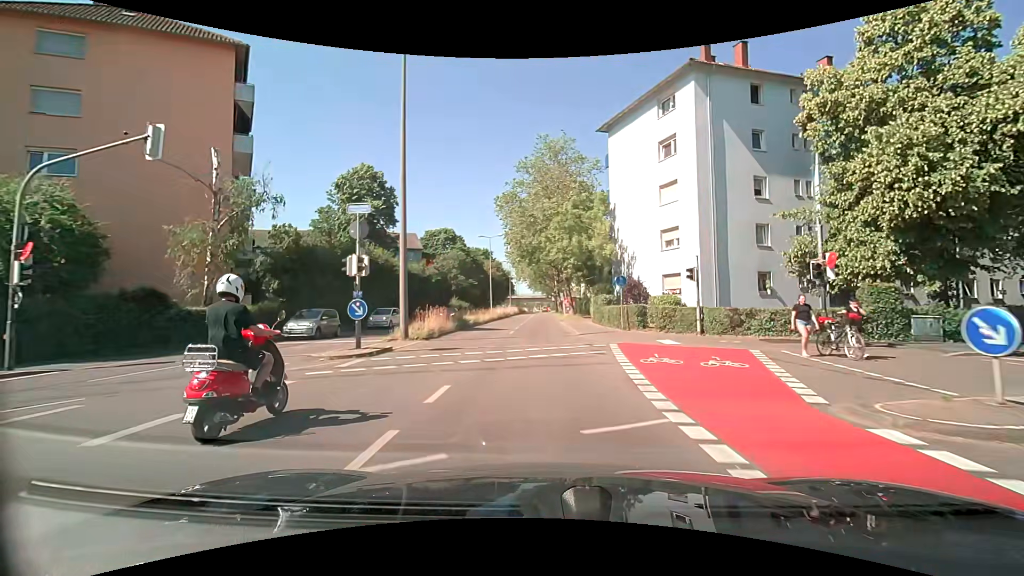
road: secondary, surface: asphalt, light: Day
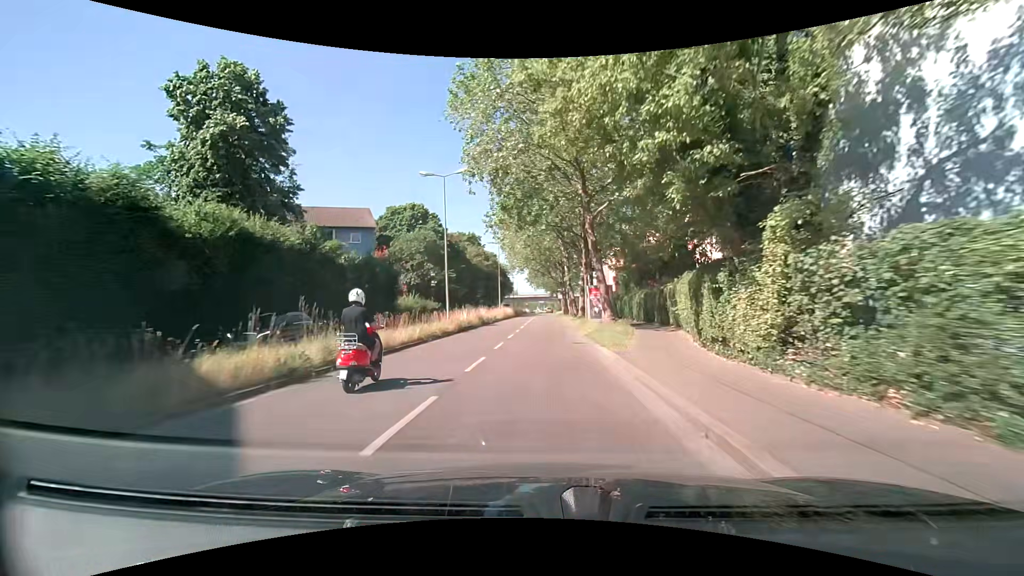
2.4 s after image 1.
(+0.1, +27.3) m; 0°
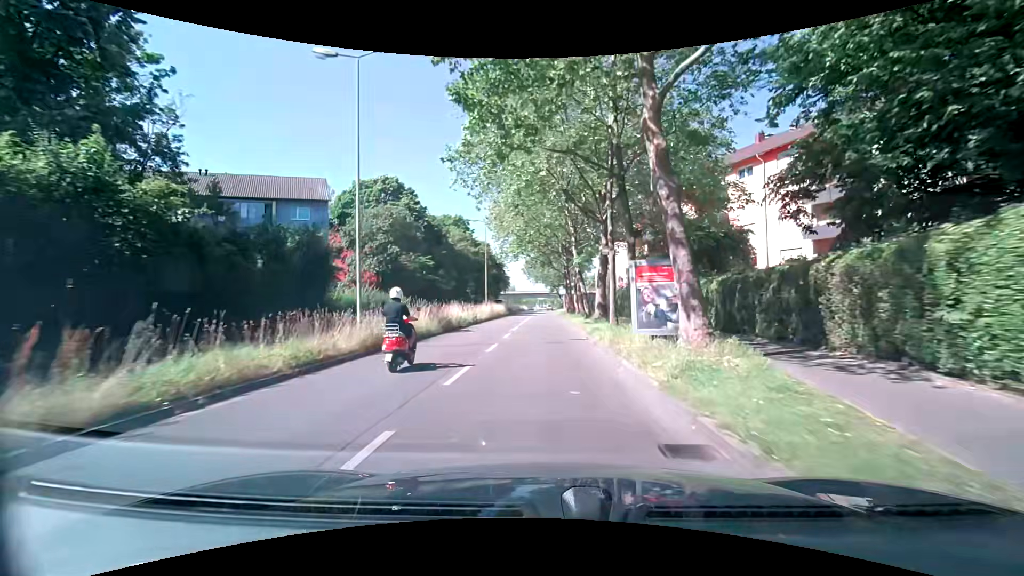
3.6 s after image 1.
(+0.1, +14.3) m; +1°
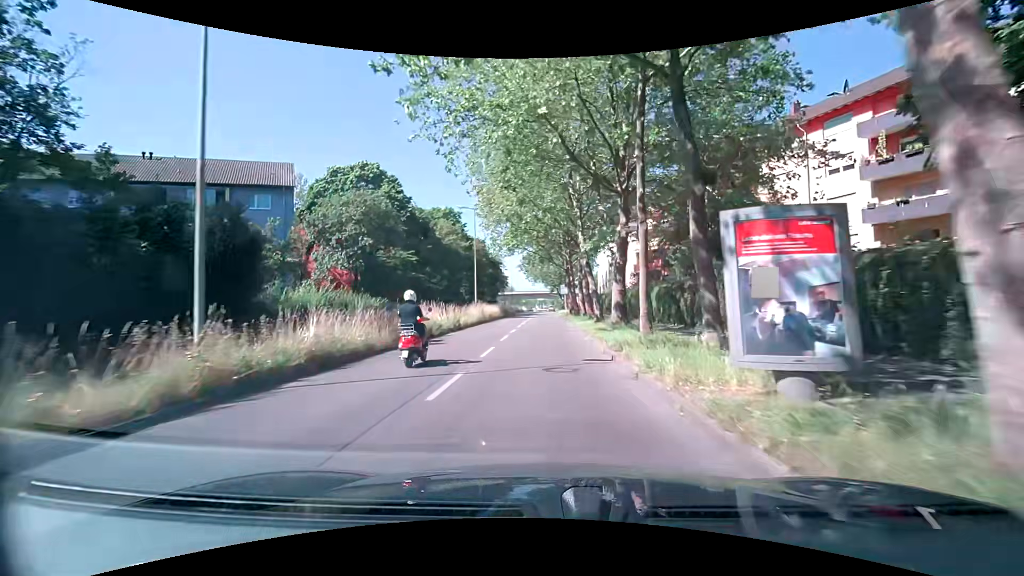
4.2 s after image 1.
(0.0, +7.2) m; 0°
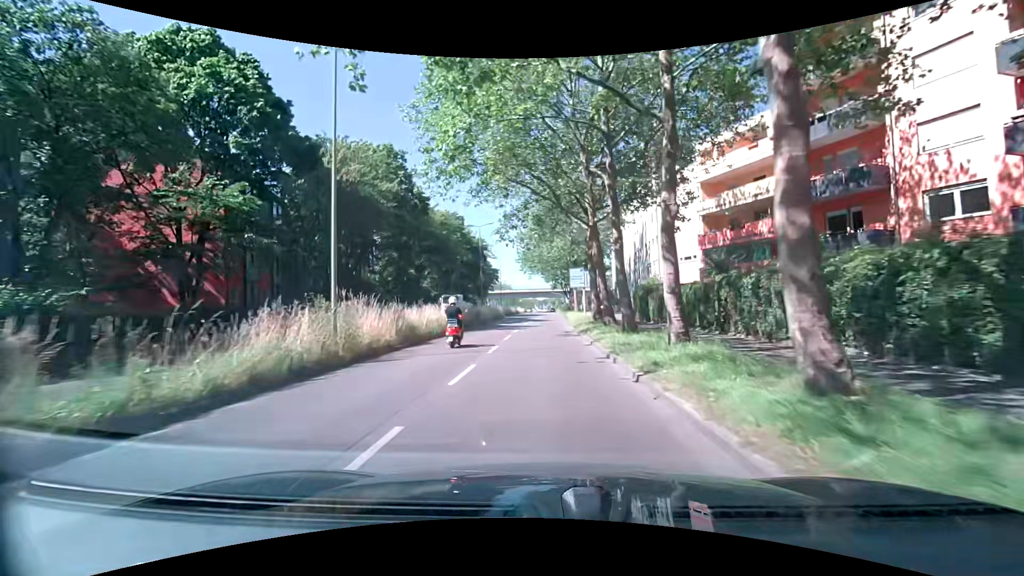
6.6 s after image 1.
(-0.5, +28.4) m; -1°
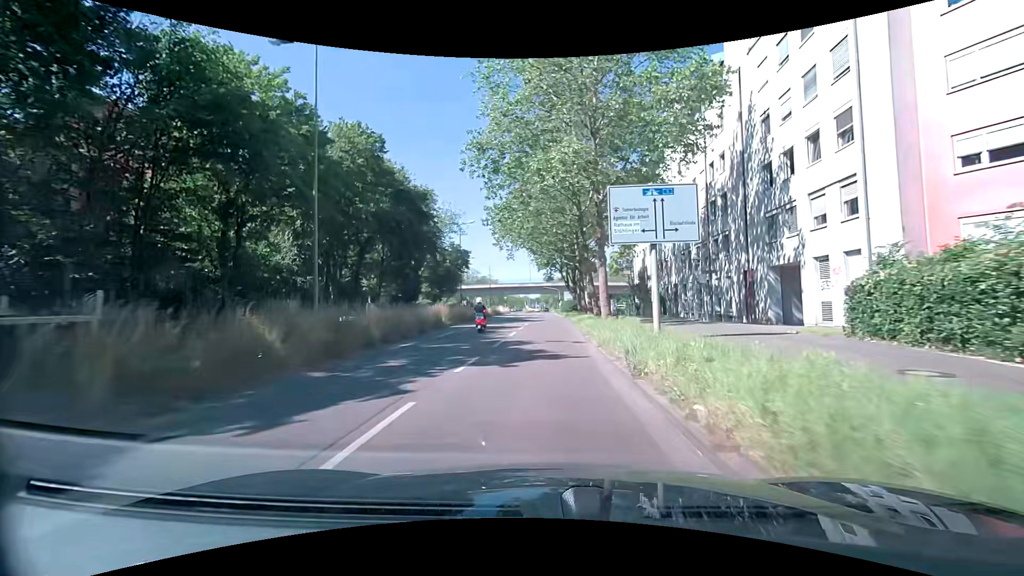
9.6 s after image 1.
(+0.9, +34.6) m; +2°
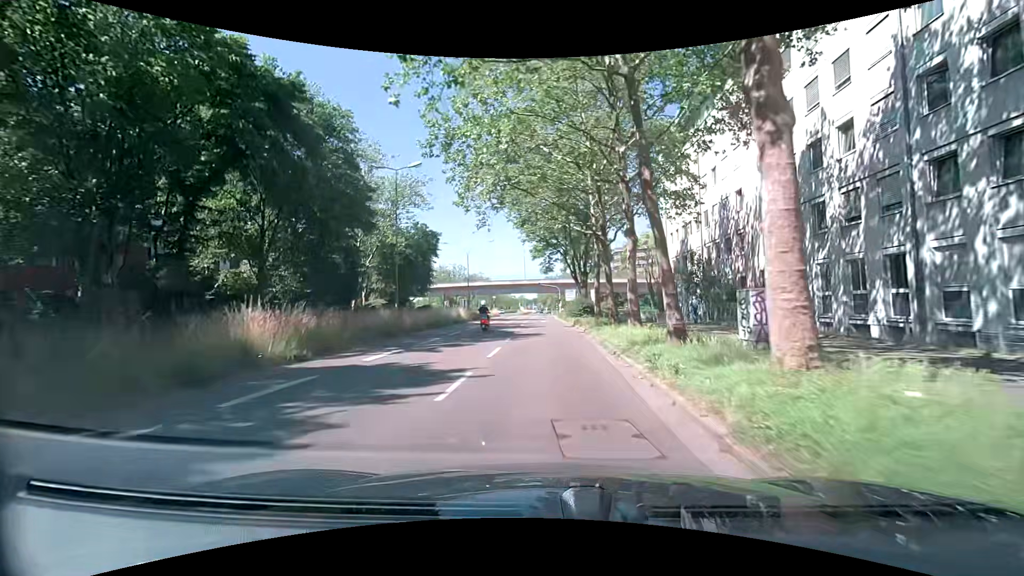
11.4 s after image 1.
(-0.1, +20.7) m; -2°
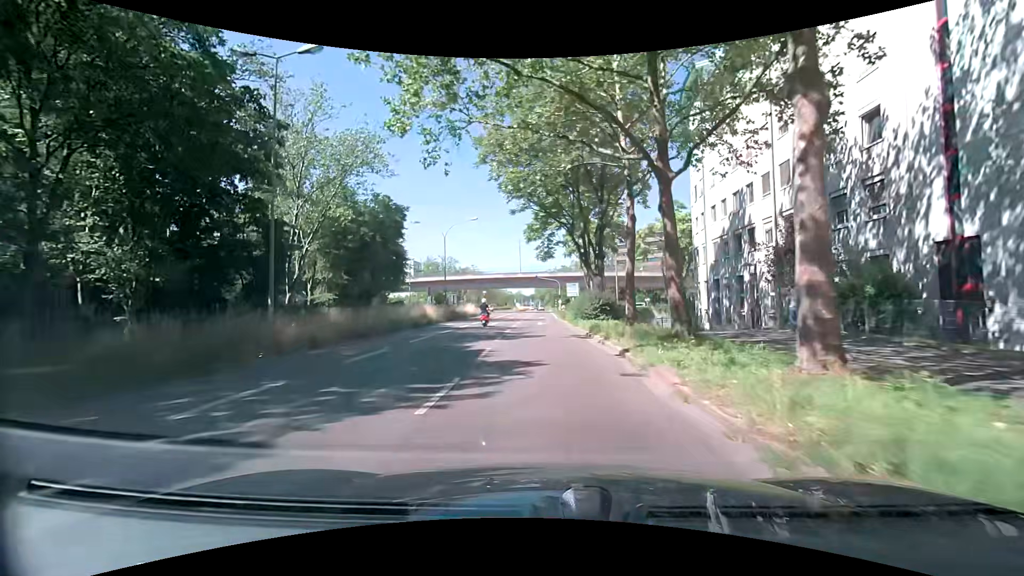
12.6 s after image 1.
(+0.3, +13.0) m; +1°
(0, +10) (0, +20) (0, +30) (0, +40) (+1, +50) (+2, +60) (+7, +69) (+13, +76) (+21, +83) (+30, +87) m
